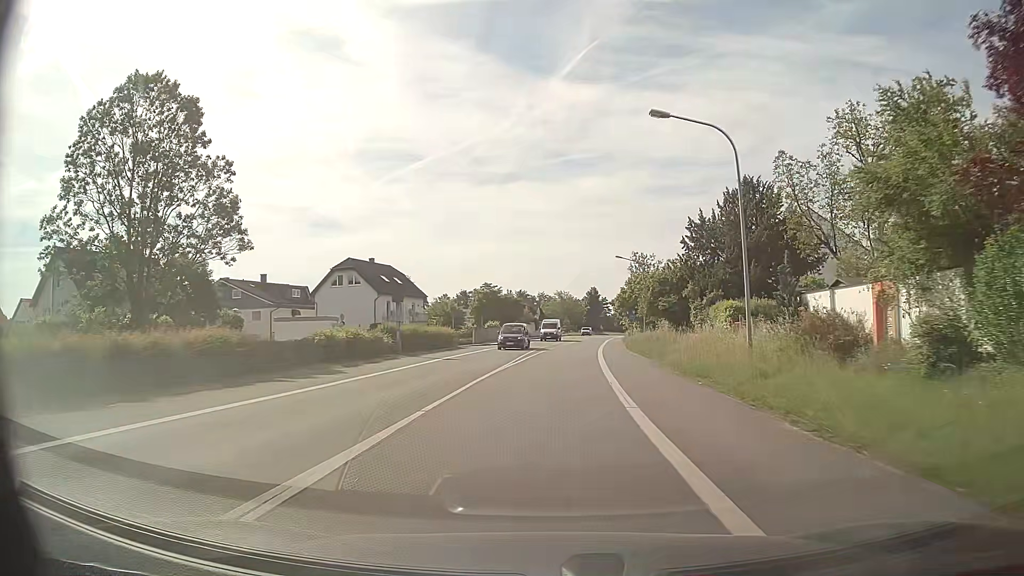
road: primary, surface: asphalt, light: Day
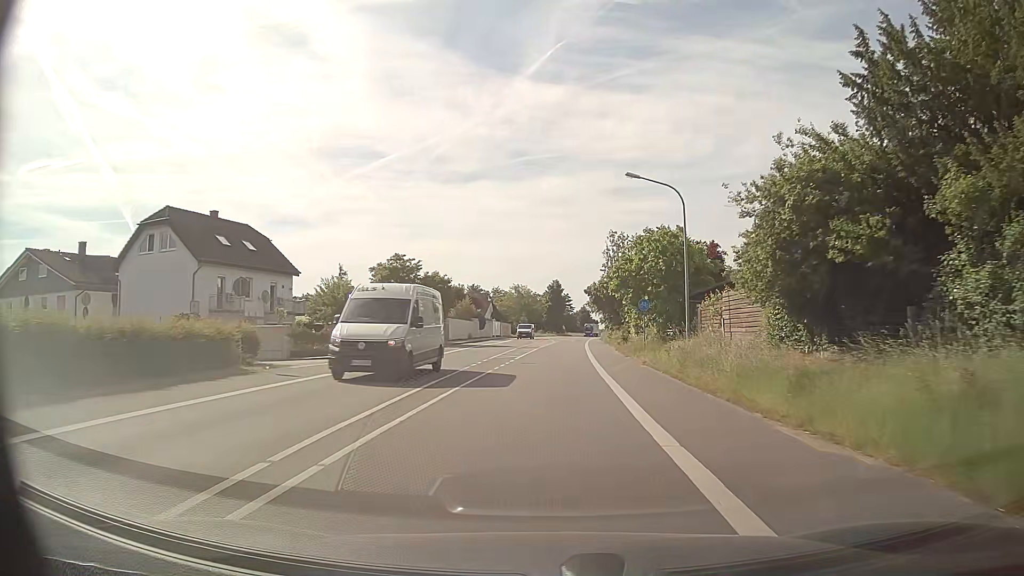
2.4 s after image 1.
(+1.1, +31.8) m; +3°
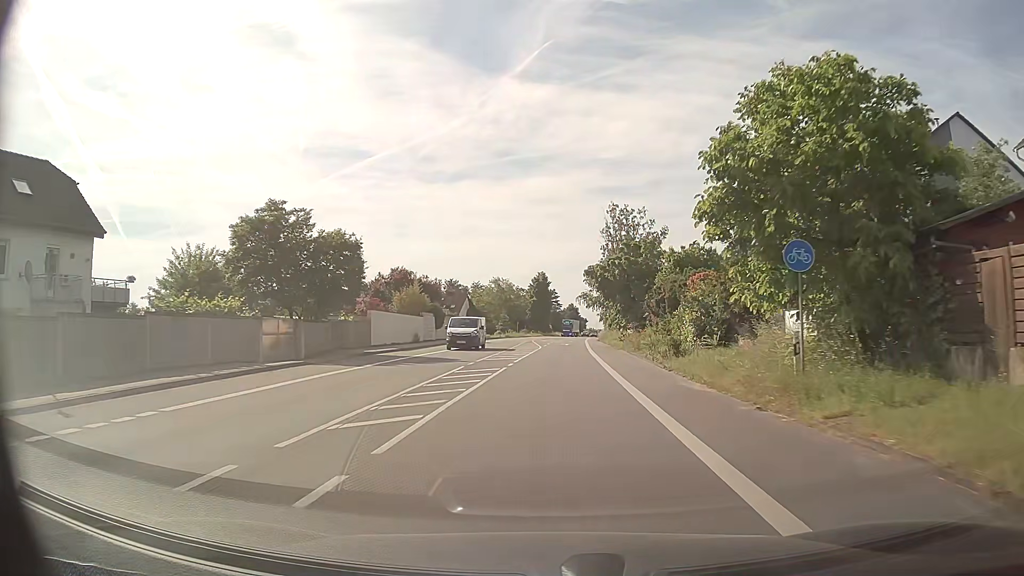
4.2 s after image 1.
(+0.3, +23.9) m; +1°
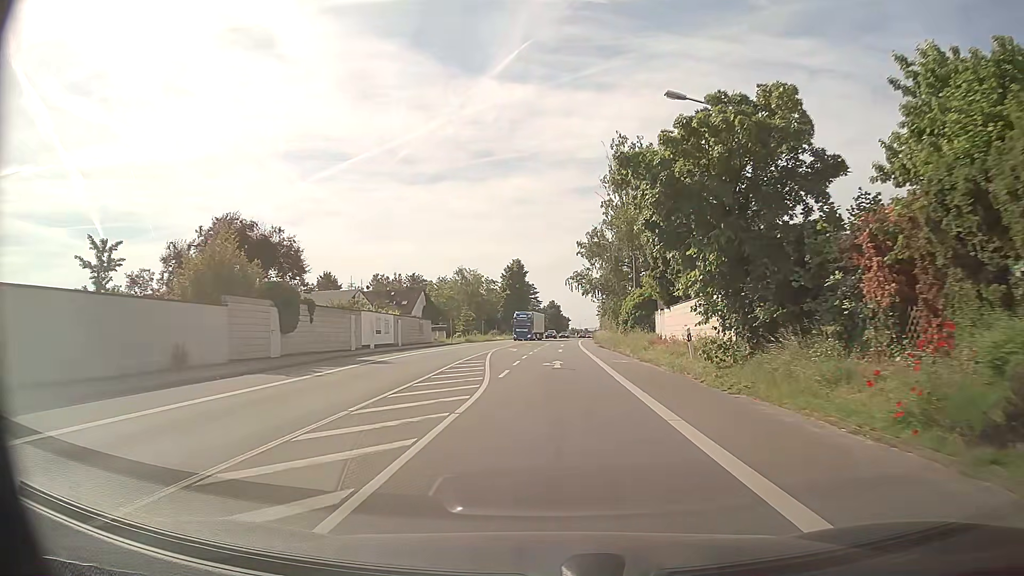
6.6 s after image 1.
(+0.7, +31.8) m; +2°
(0, +10) (0, +20) (+1, +30) (+1, +40) (+1, +50) (+2, +60) (+2, +70) (+2, +80) (+3, +90) (+4, +100) m
